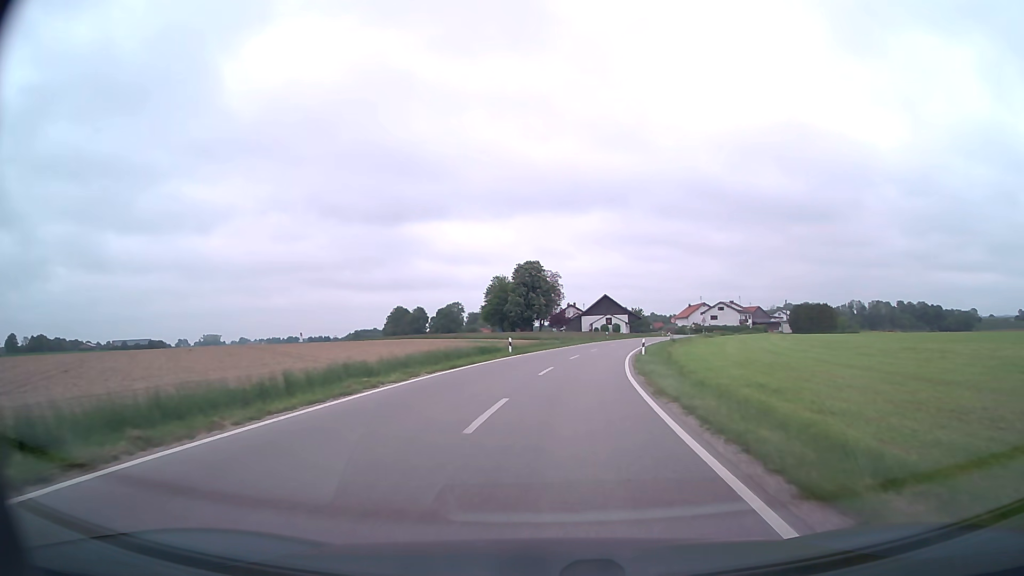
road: secondary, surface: asphalt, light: Day
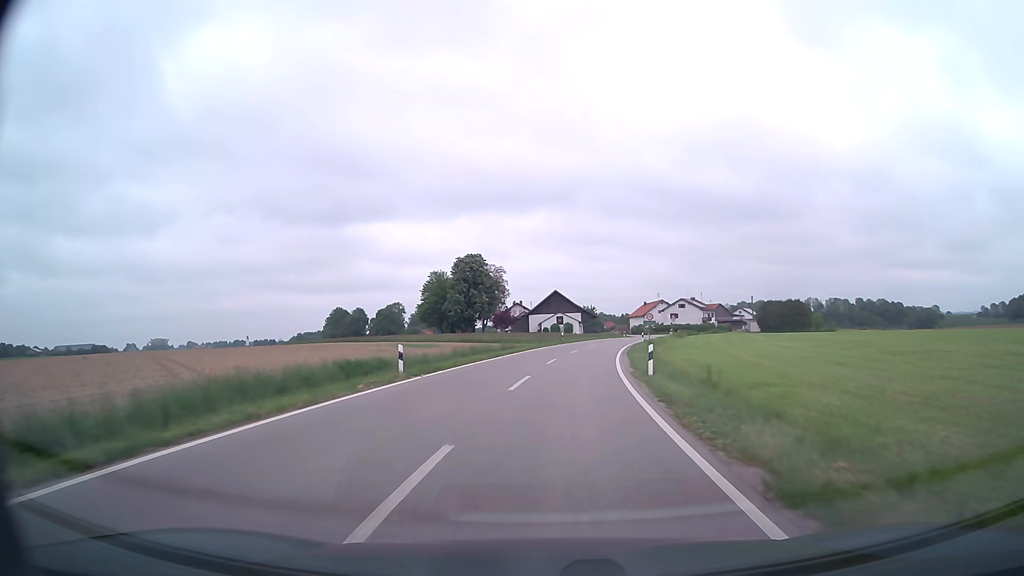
(+0.7, +17.2) m; +5°
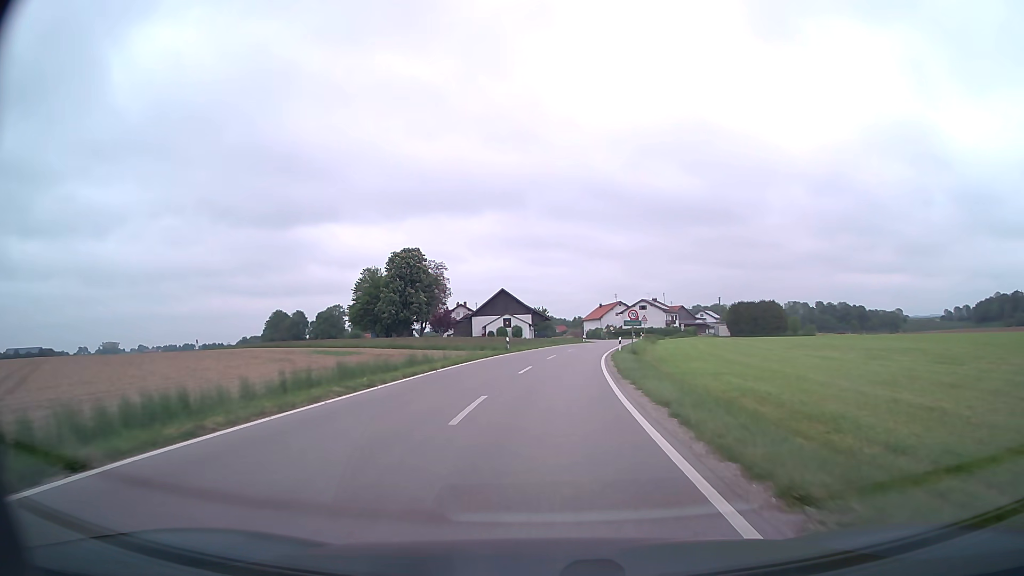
(+0.6, +17.2) m; +4°
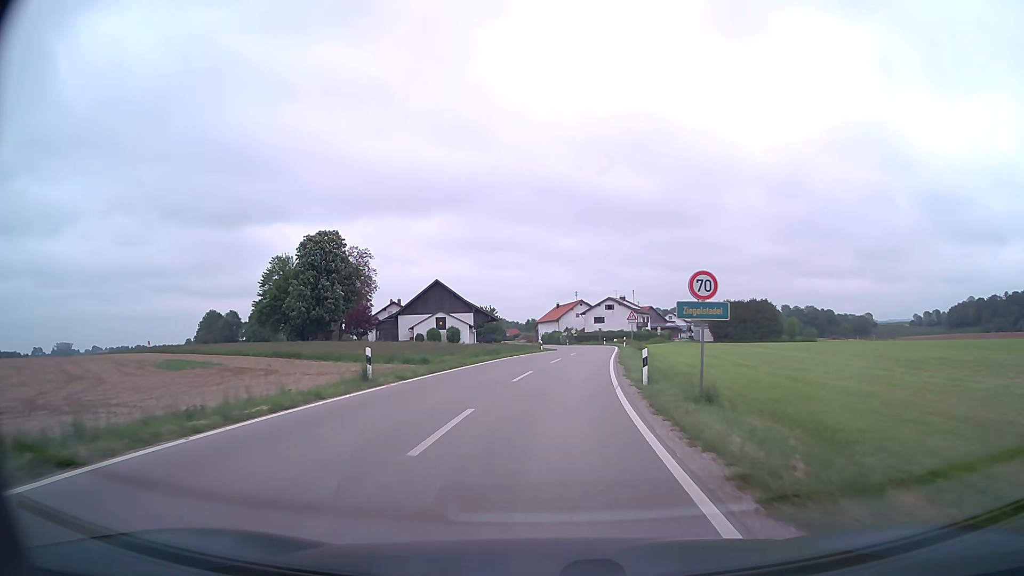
(+1.0, +26.1) m; +4°
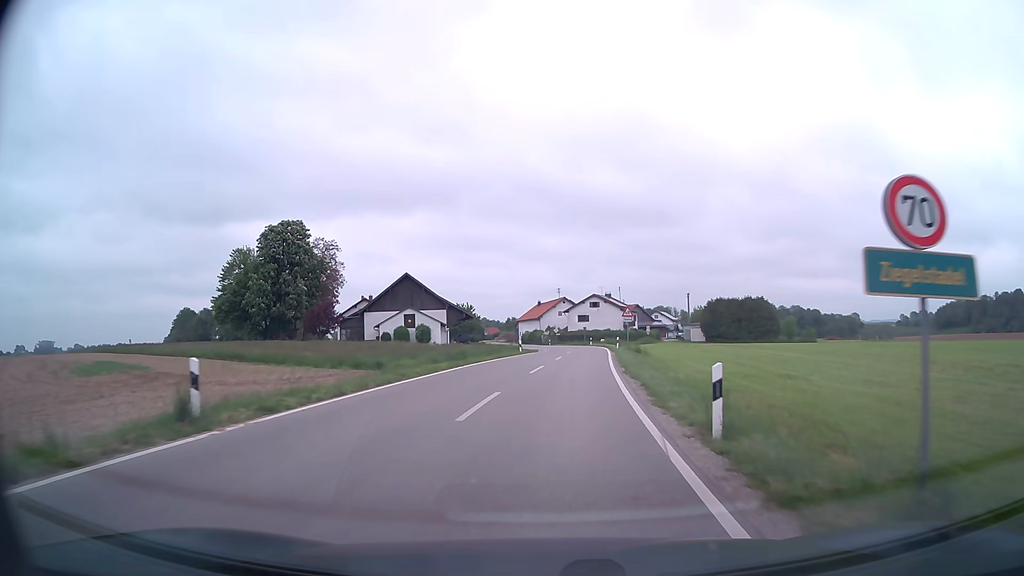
(+0.1, +8.8) m; +2°
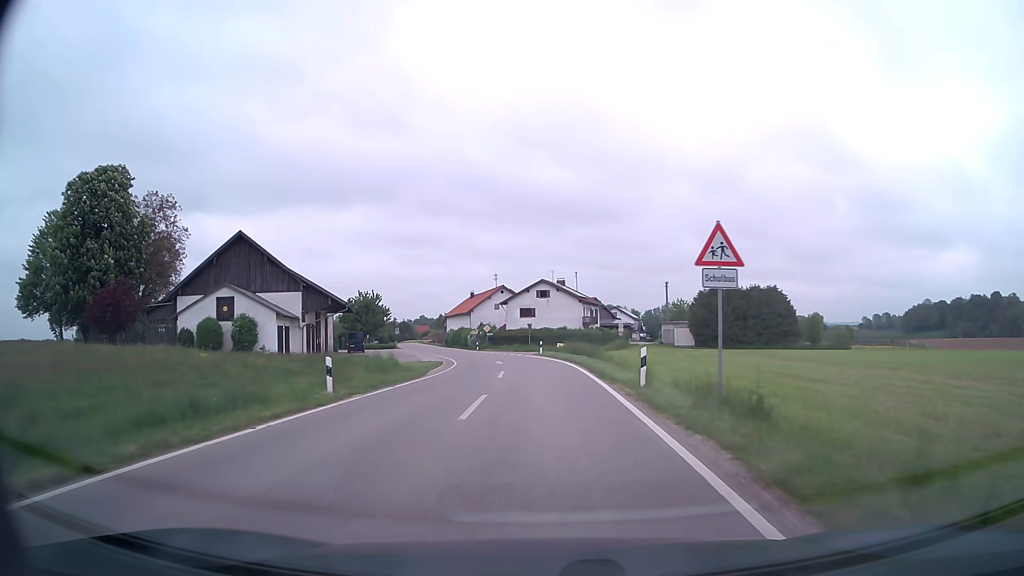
(+1.9, +35.2) m; +5°
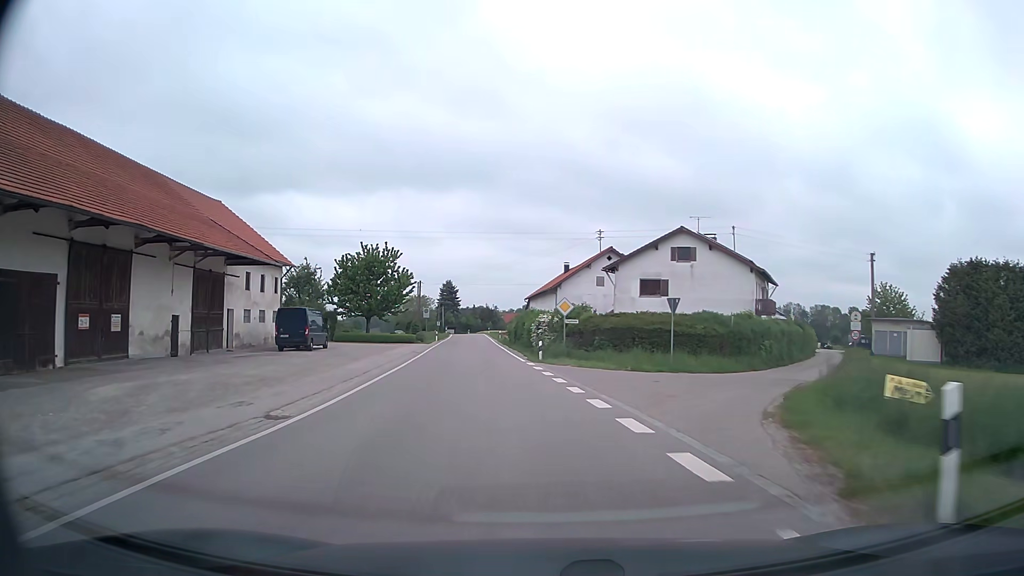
(-1.9, +43.5) m; -9°
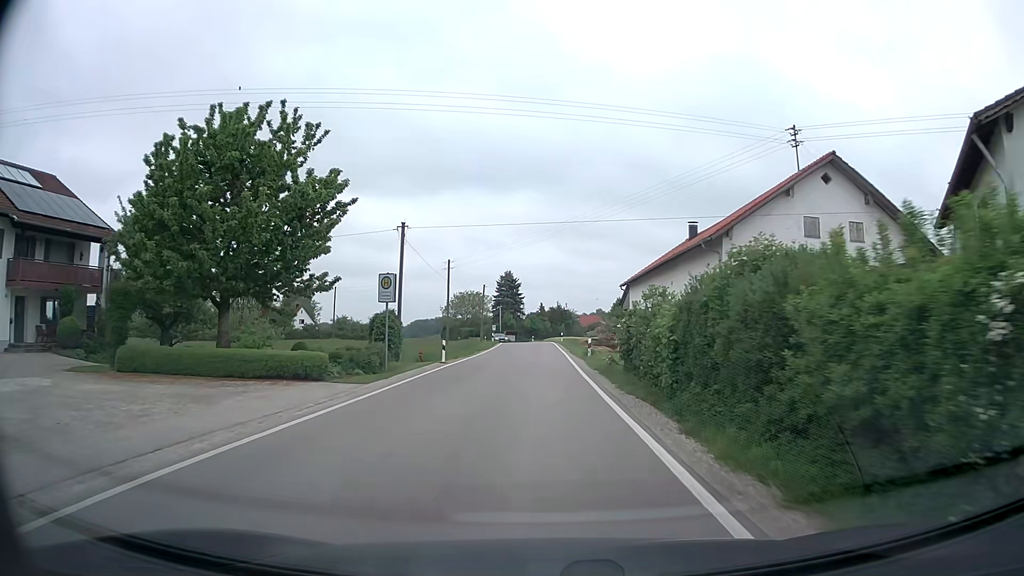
(-3.2, +39.5) m; -6°
(0, +10) (0, +20) (0, +30) (0, +40) (0, +50) (0, +60) (-1, +70) (-1, +80) (-3, +90) (-4, +100) m
